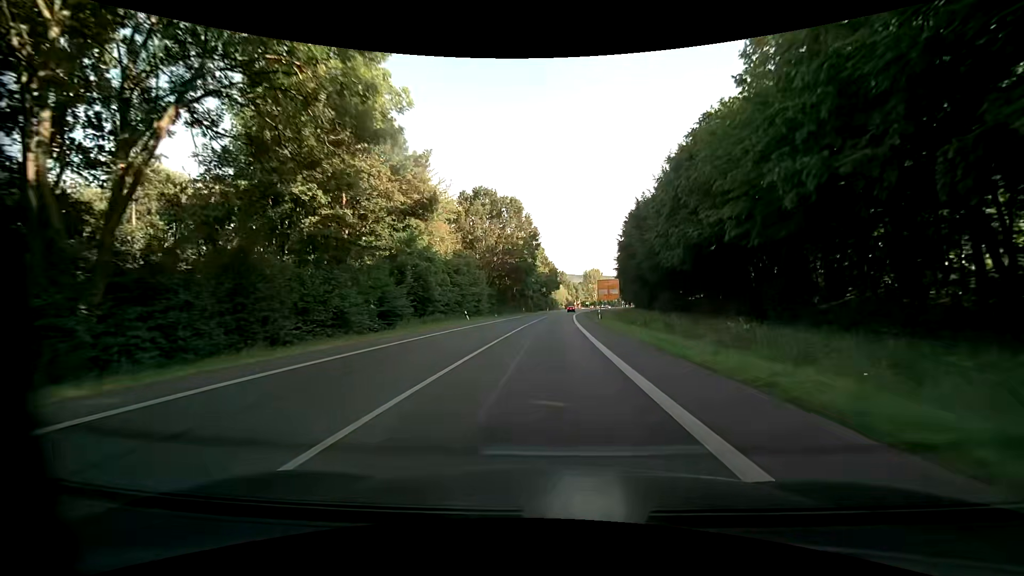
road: primary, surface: asphalt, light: Day
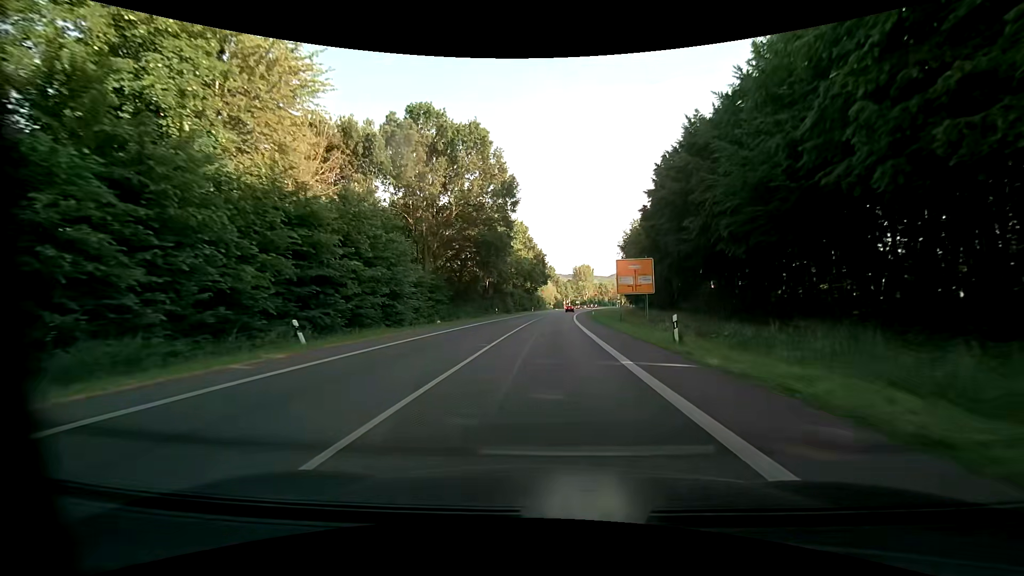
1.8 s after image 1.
(+0.4, +31.6) m; +2°
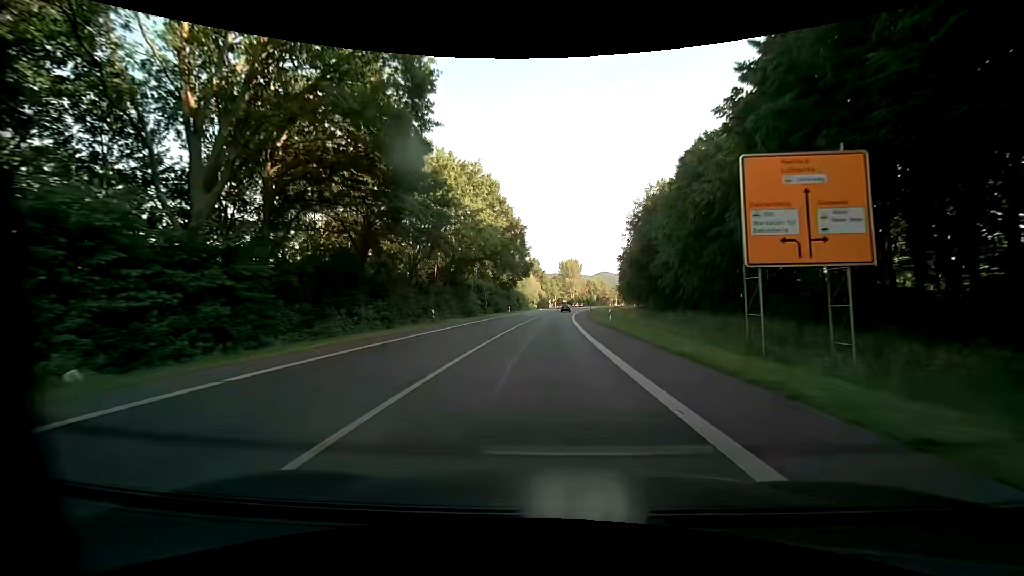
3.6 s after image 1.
(+0.4, +30.4) m; +2°
(0, +10) (0, +20) (0, +30) (+1, +40) (+1, +50) (+2, +60) (+2, +70) (+3, +80) (+4, +90) (+4, +100) m
